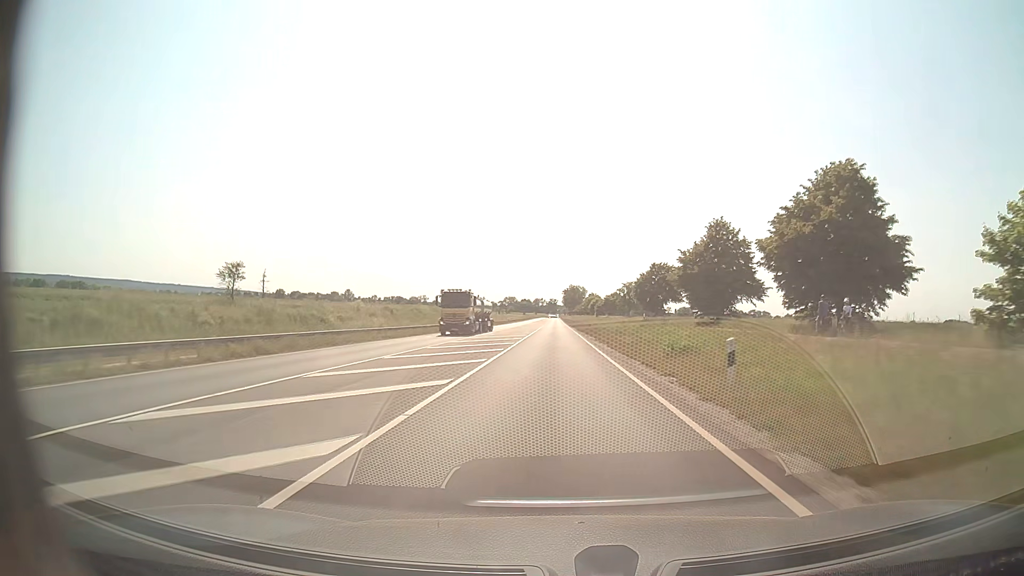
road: primary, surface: asphalt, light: Day
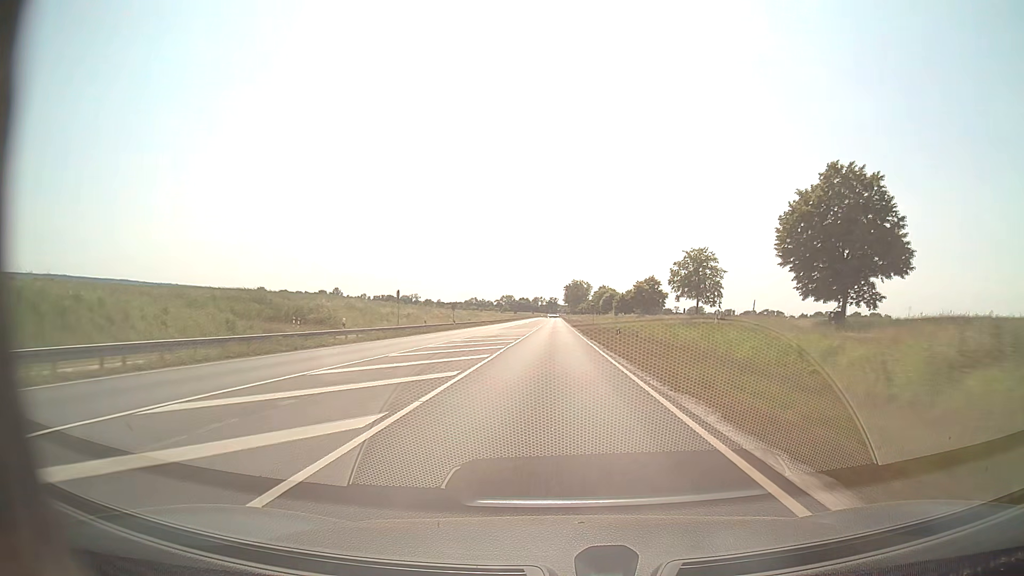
(0.0, +78.8) m; 0°
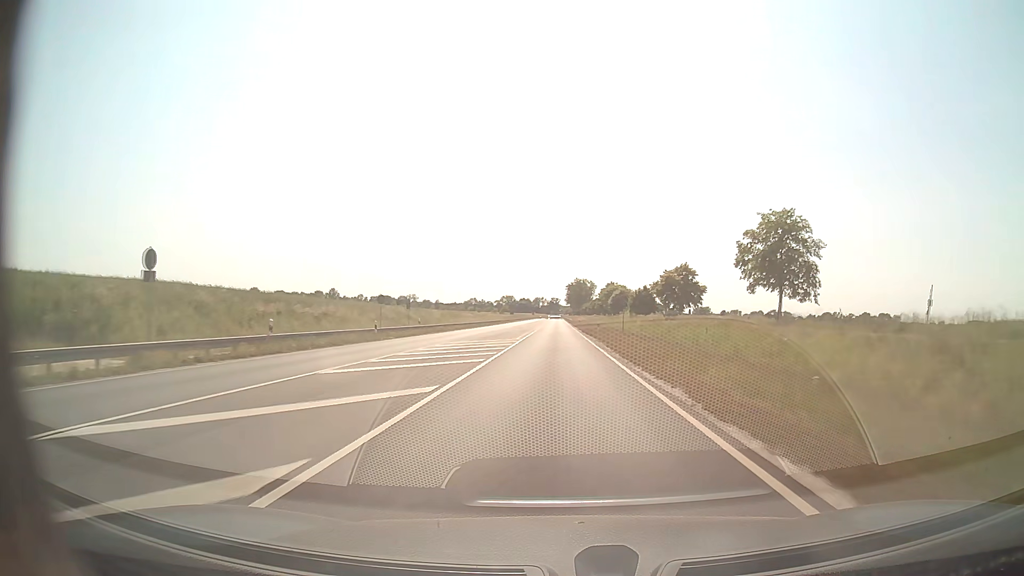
(0.0, +31.5) m; 0°
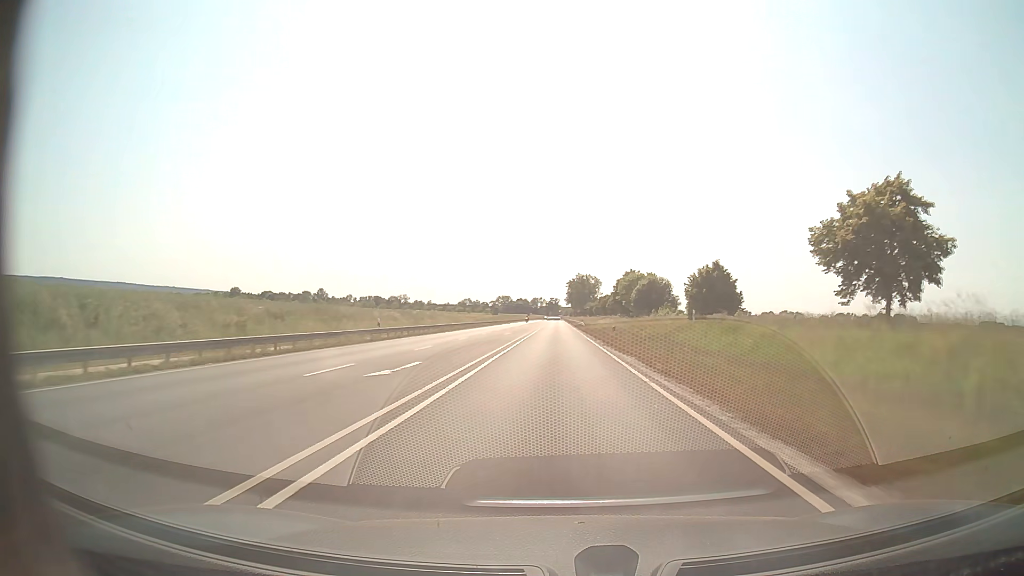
(0.0, +63.0) m; 0°
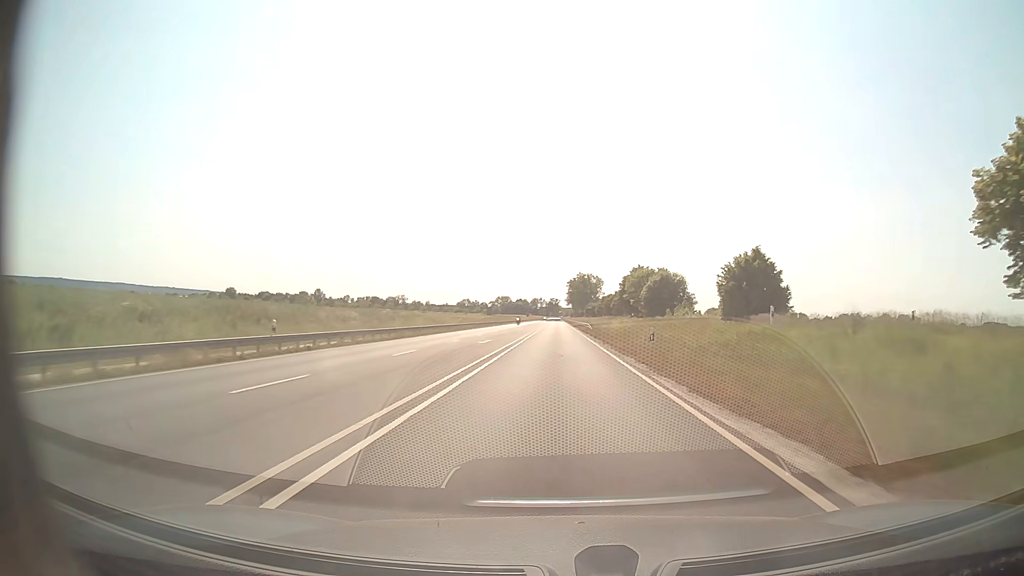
(0.0, +15.8) m; 0°
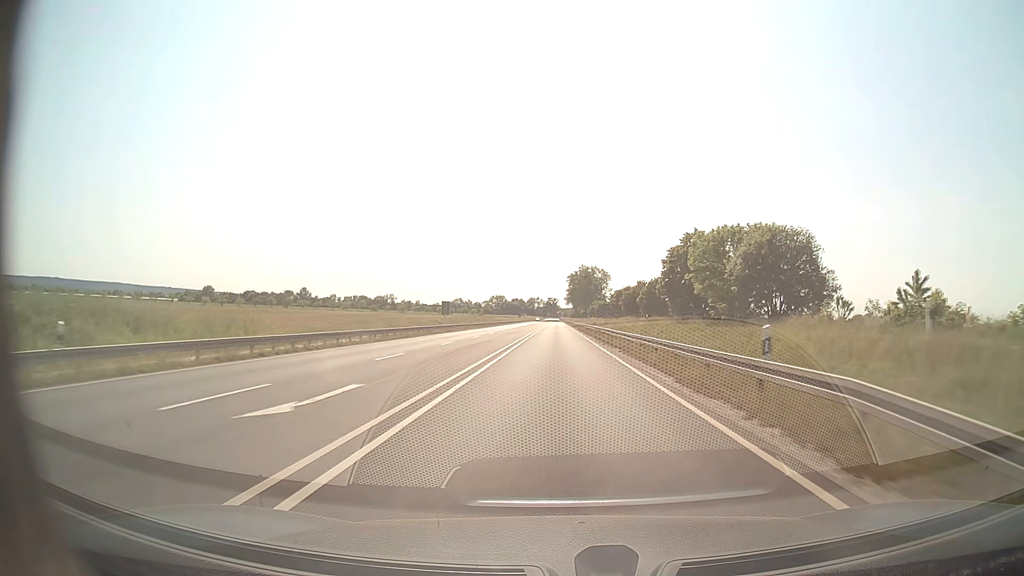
(0.0, +63.0) m; 0°
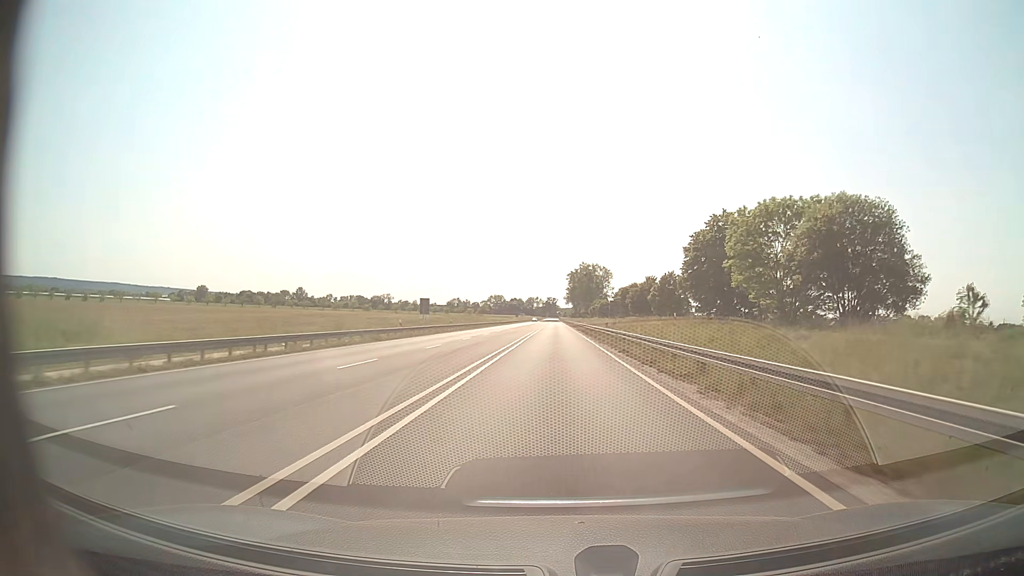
(0.0, +15.8) m; 0°
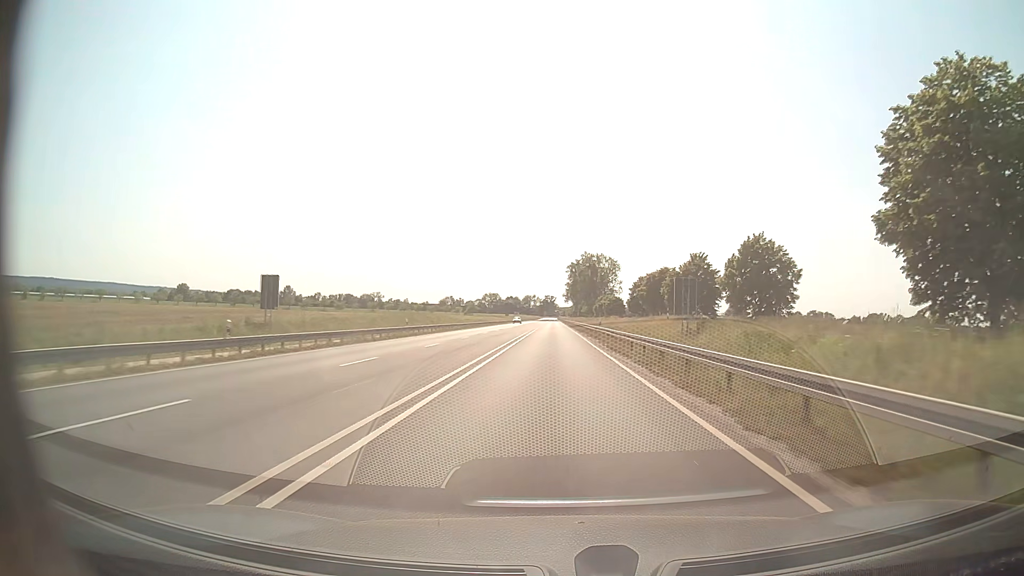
(0.0, +47.2) m; 0°
(0, +10) (0, +20) (0, +30) (0, +40) (0, +50) (0, +60) (0, +70) (0, +80) (0, +90) (0, +100) m
